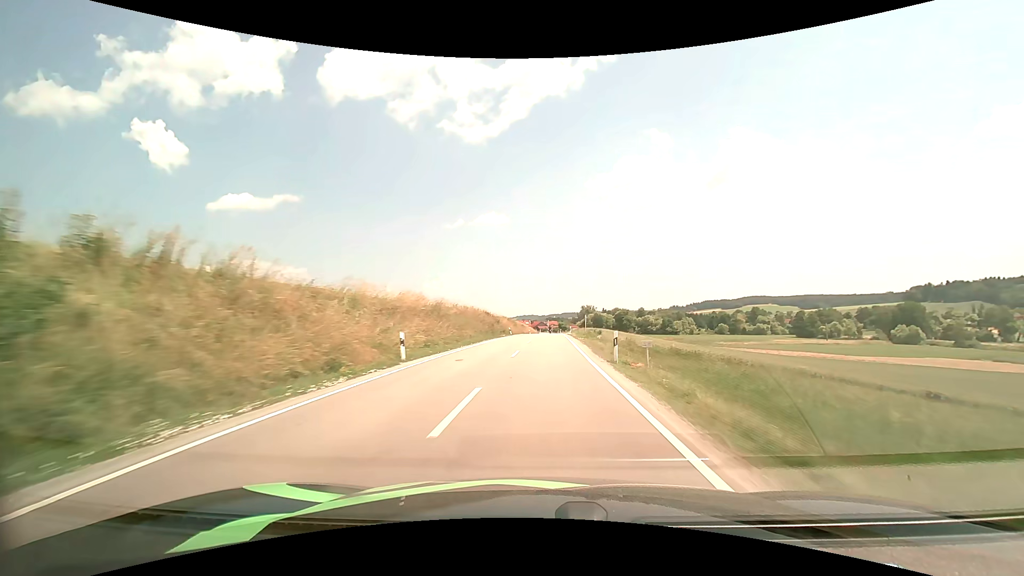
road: secondary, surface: asphalt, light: Day
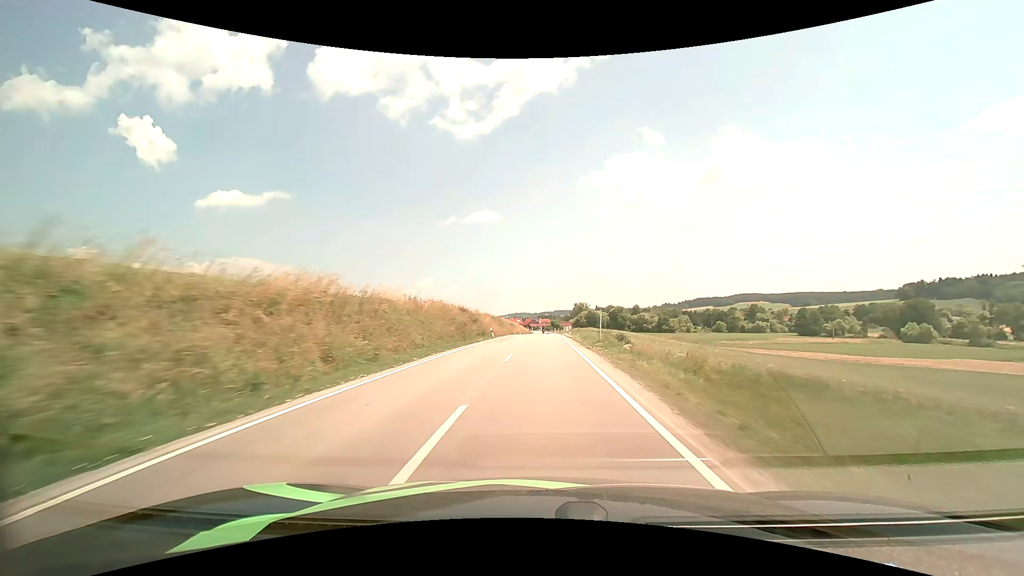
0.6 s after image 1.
(+0.2, +14.0) m; +1°
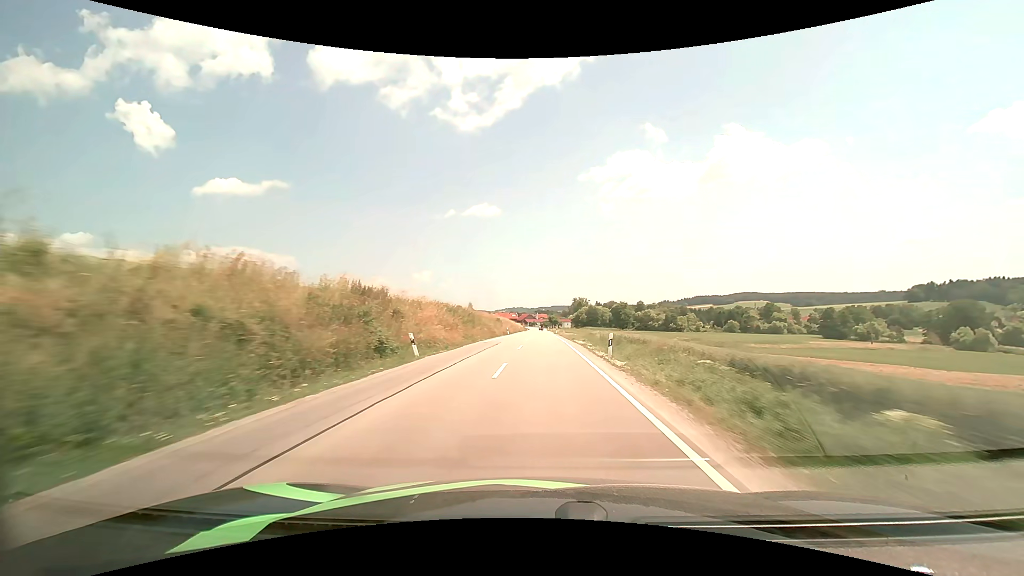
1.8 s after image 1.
(+0.1, +28.5) m; 0°
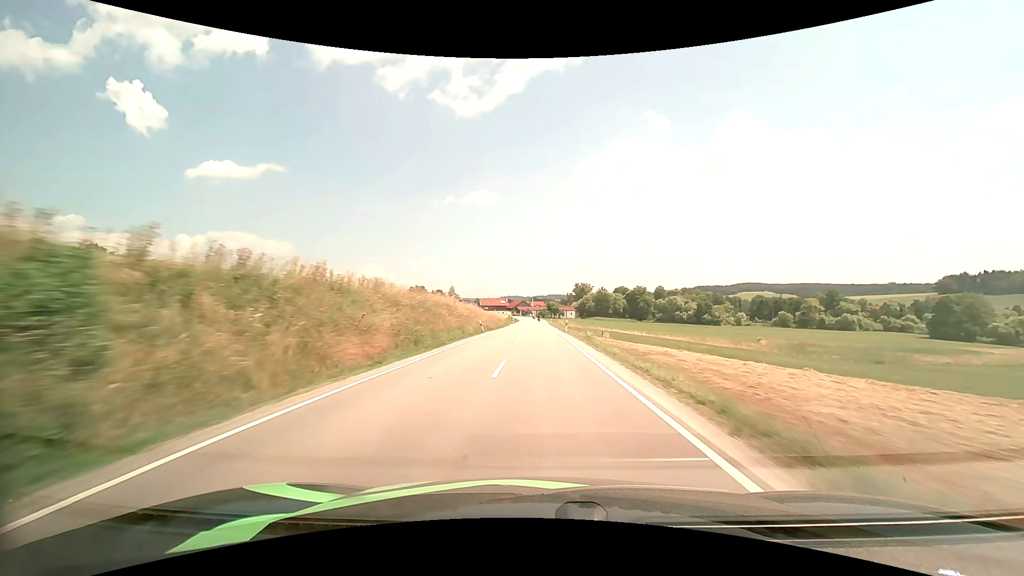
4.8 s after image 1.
(0.0, +73.2) m; +1°
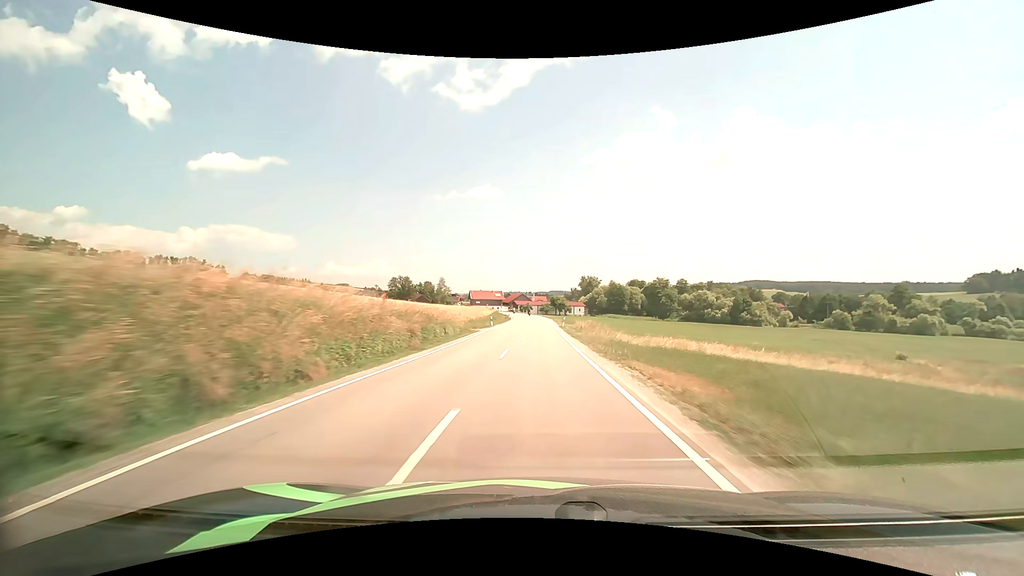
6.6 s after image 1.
(-0.1, +43.7) m; 0°
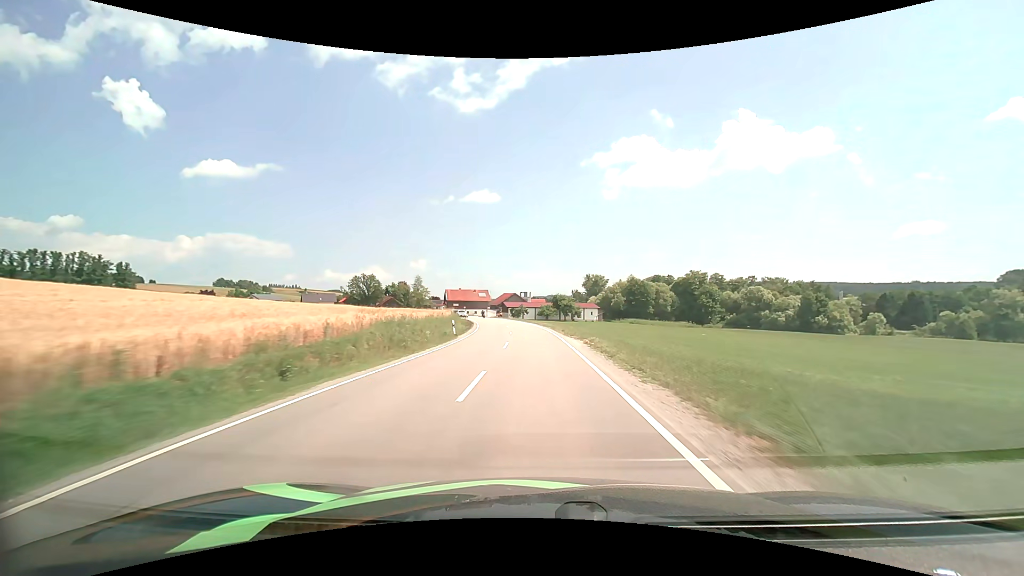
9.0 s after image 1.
(0.0, +55.3) m; 0°
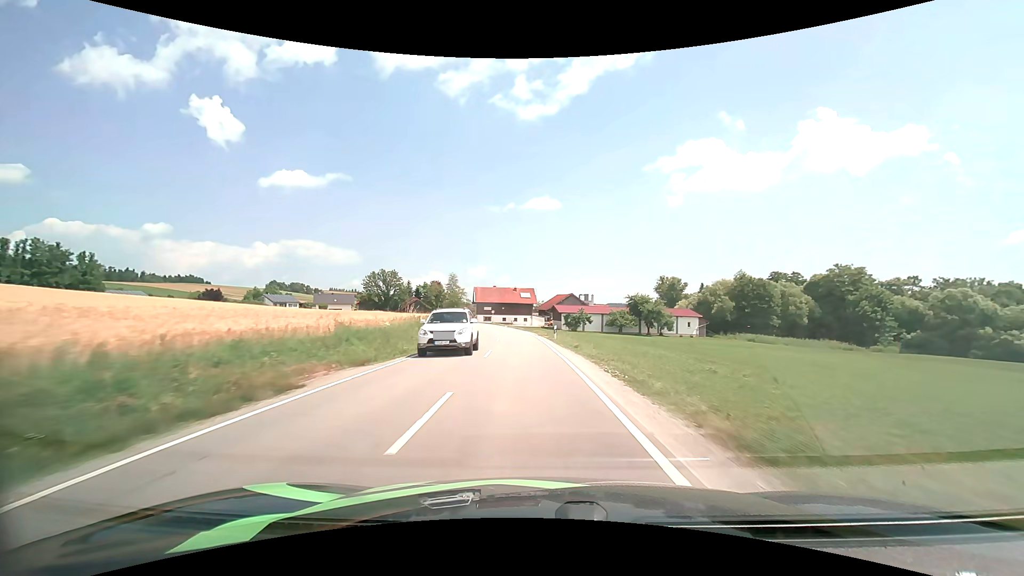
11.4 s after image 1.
(-1.9, +50.6) m; -6°
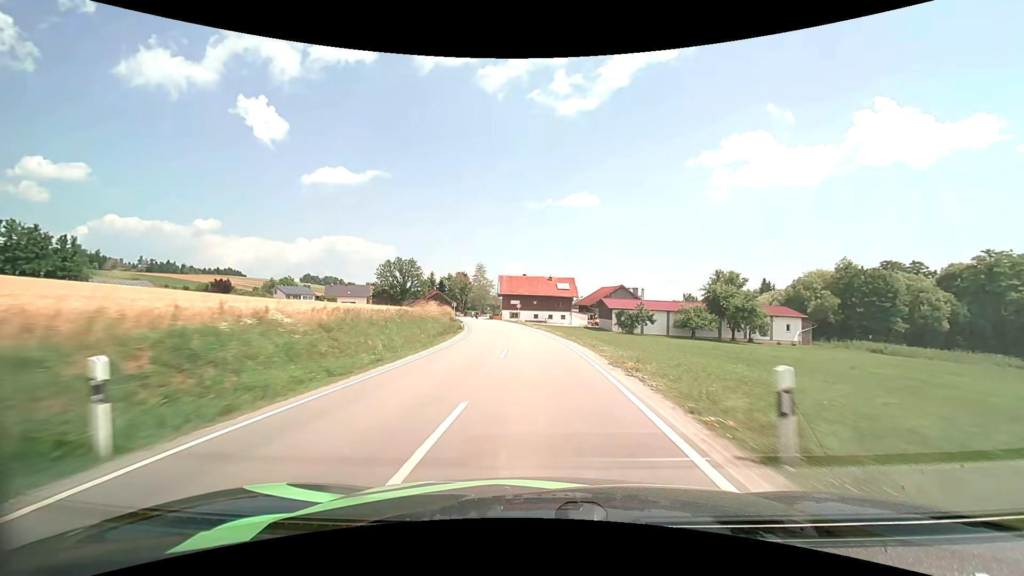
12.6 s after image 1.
(-1.0, +25.4) m; -4°
(0, +10) (0, +20) (-1, +30) (-2, +40) (-3, +50) (-5, +60) (-6, +70) (-8, +79) (-10, +89) (-12, +99) m
